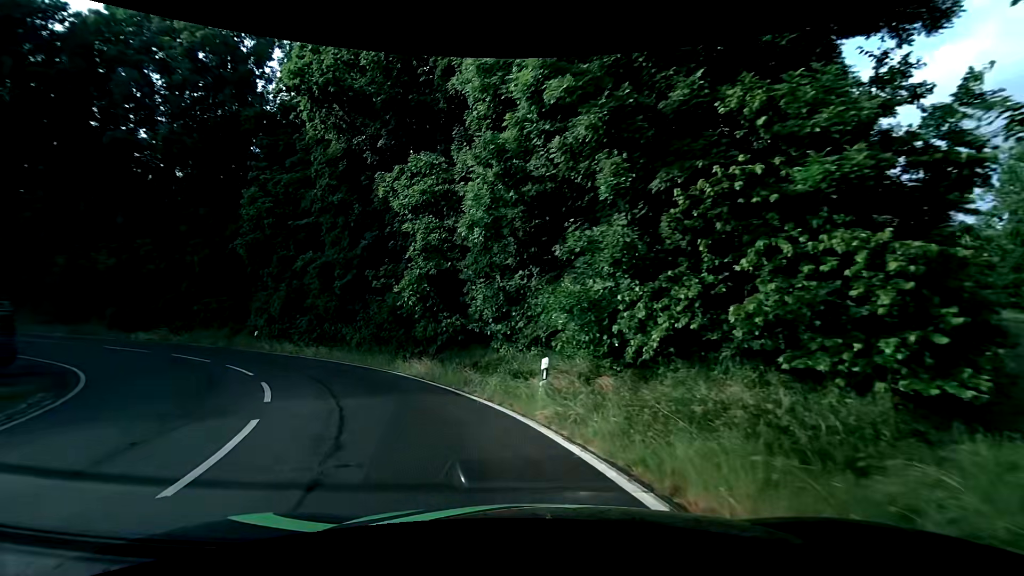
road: tertiary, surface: asphalt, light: Day
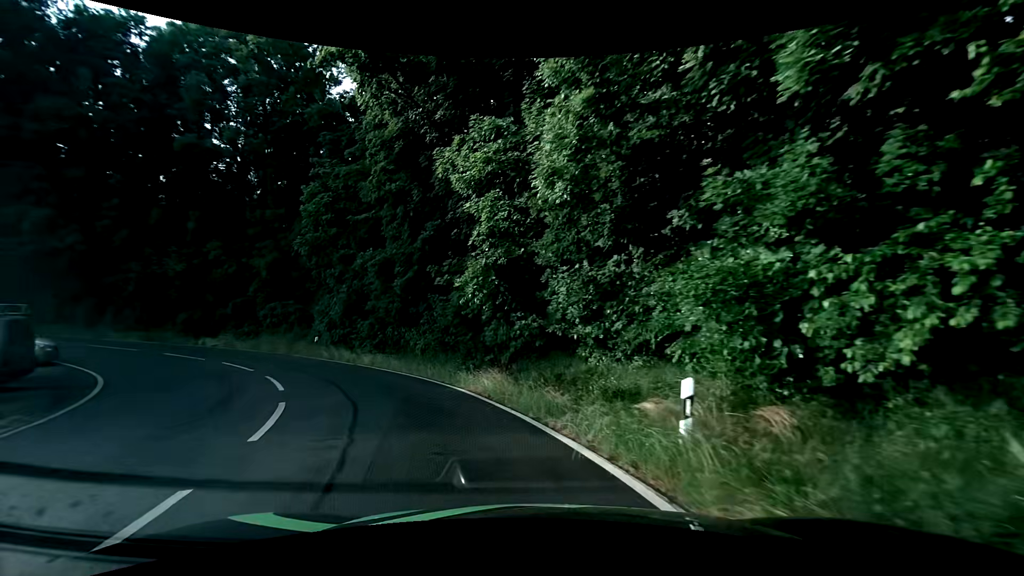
(-0.3, +4.1) m; -9°
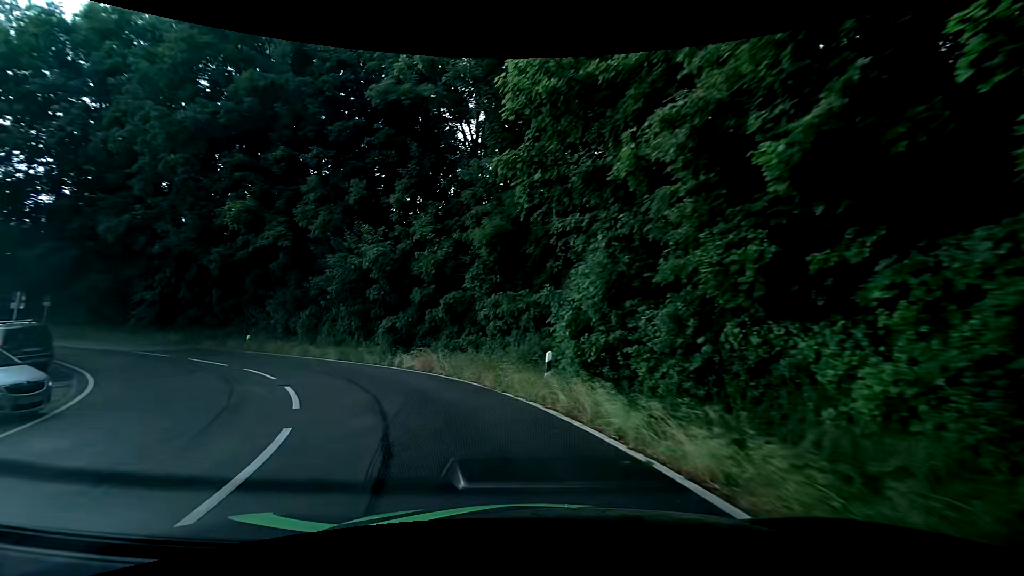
(-4.5, +16.0) m; -31°
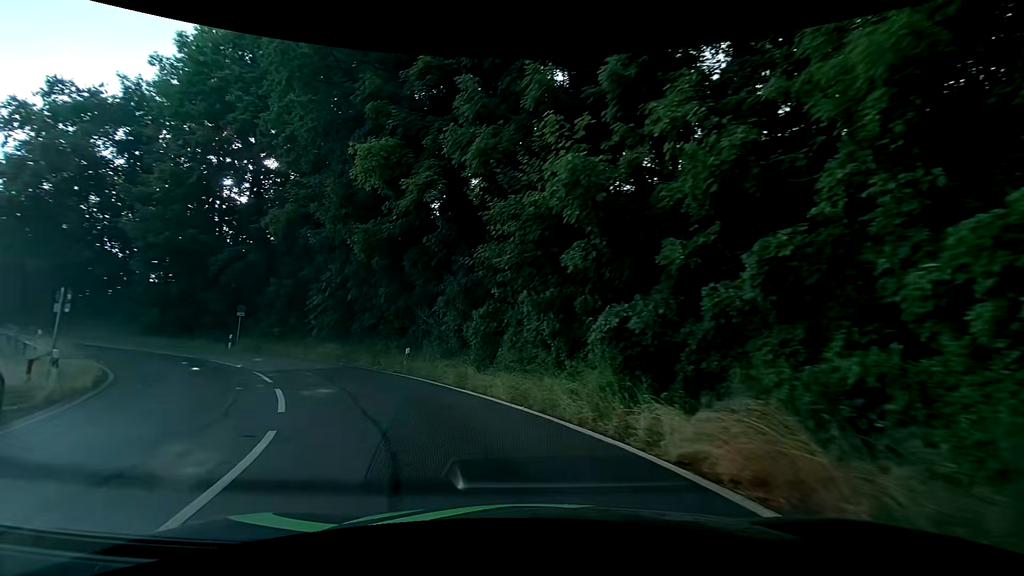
(-2.5, +12.8) m; -26°
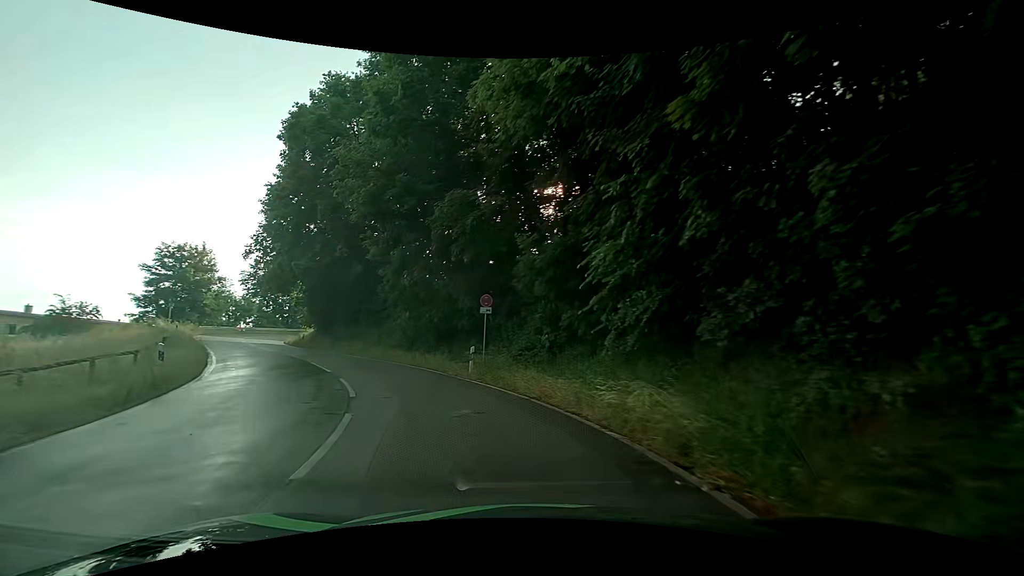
(-5.6, +17.0) m; -36°
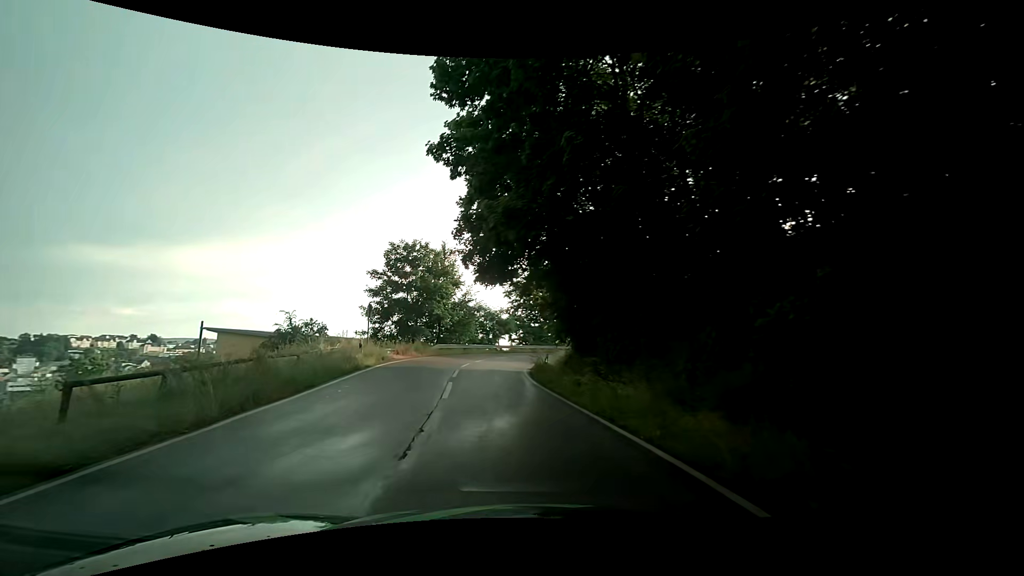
(-4.9, +18.3) m; -31°
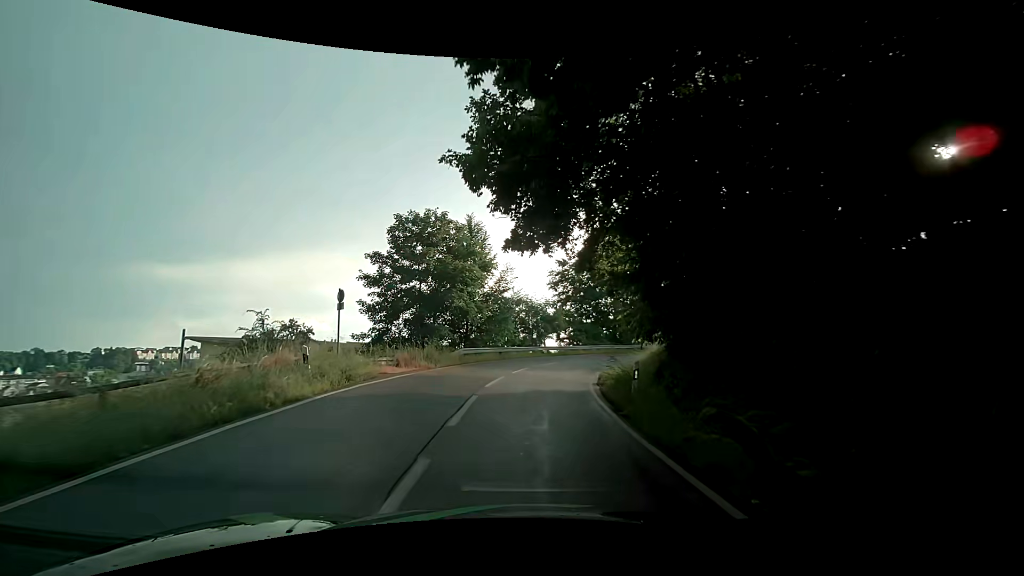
(-0.6, +9.8) m; -5°
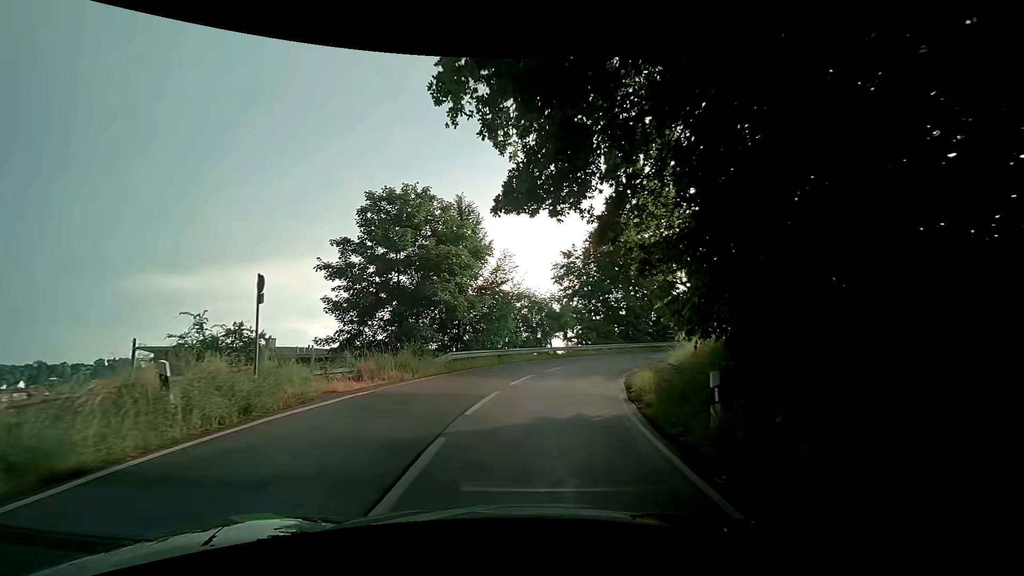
(0.0, +4.9) m; -1°
(0, +10) (+2, +20) (+5, +29) (+10, +38) (+16, +46) (+24, +52) (+33, +56) (+43, +58) (+53, +58) (+63, +56) m
